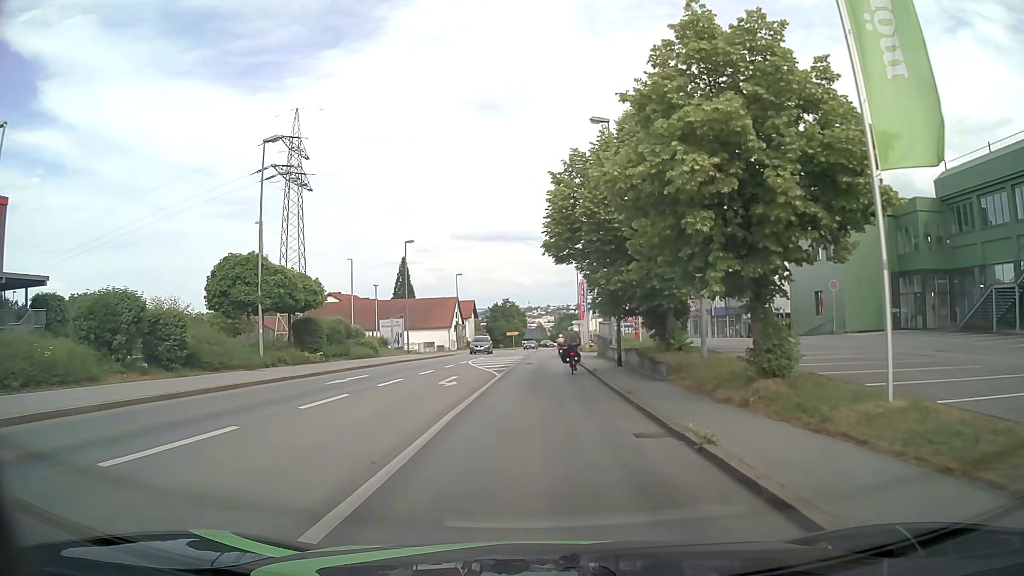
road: tertiary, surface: asphalt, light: Day
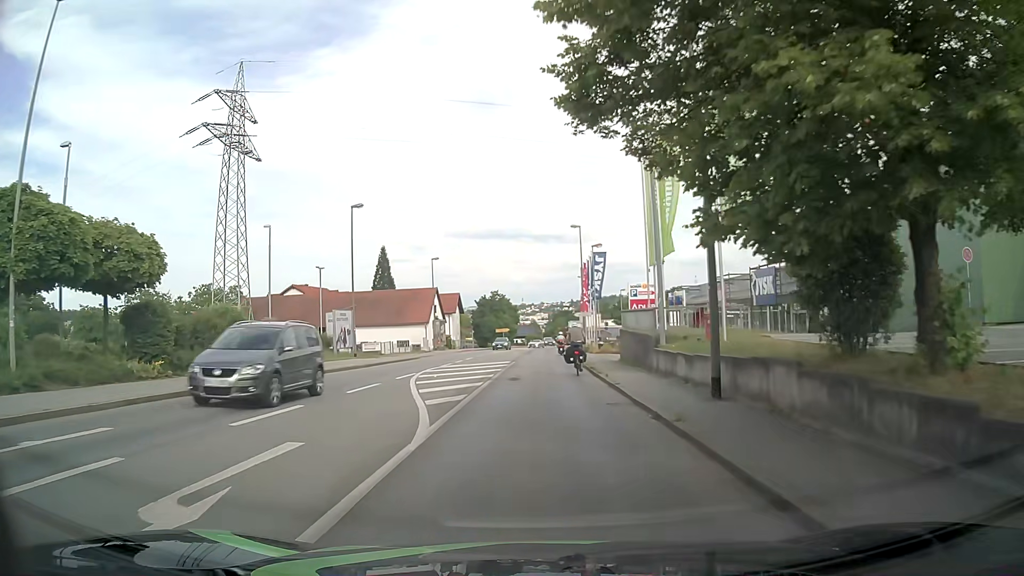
(-0.2, +15.3) m; -1°
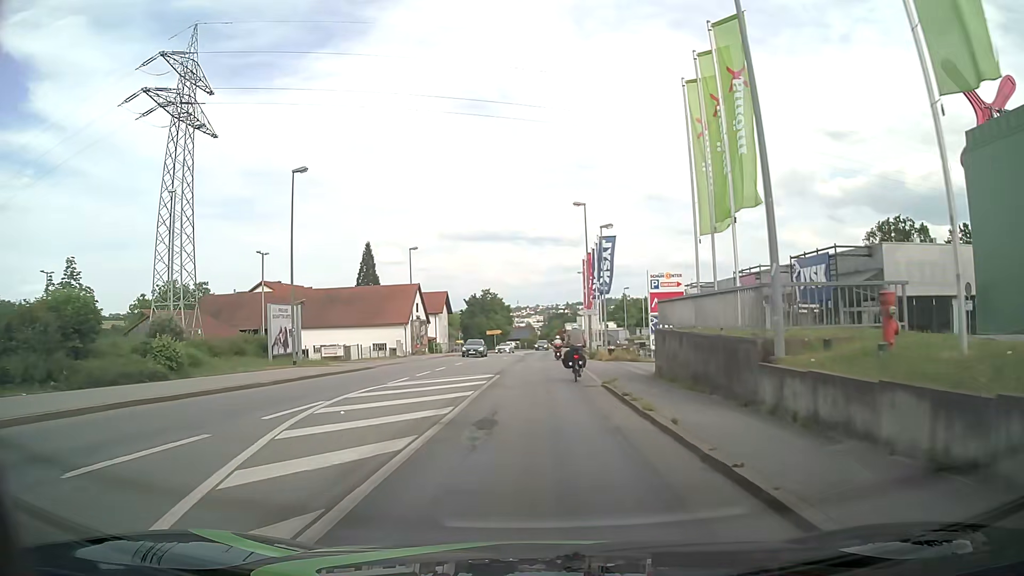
(+0.2, +10.2) m; +2°
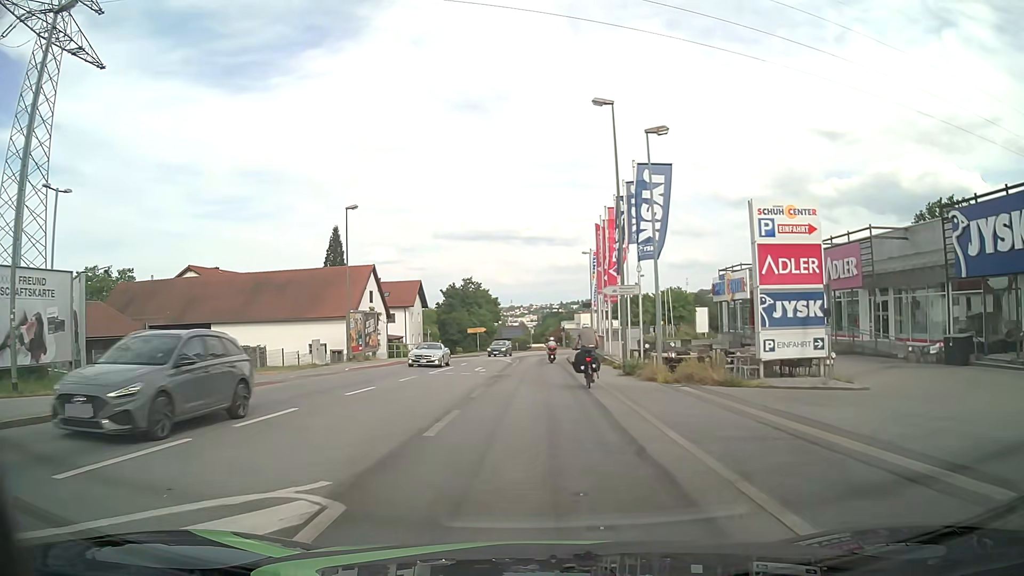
(-0.2, +19.4) m; 0°
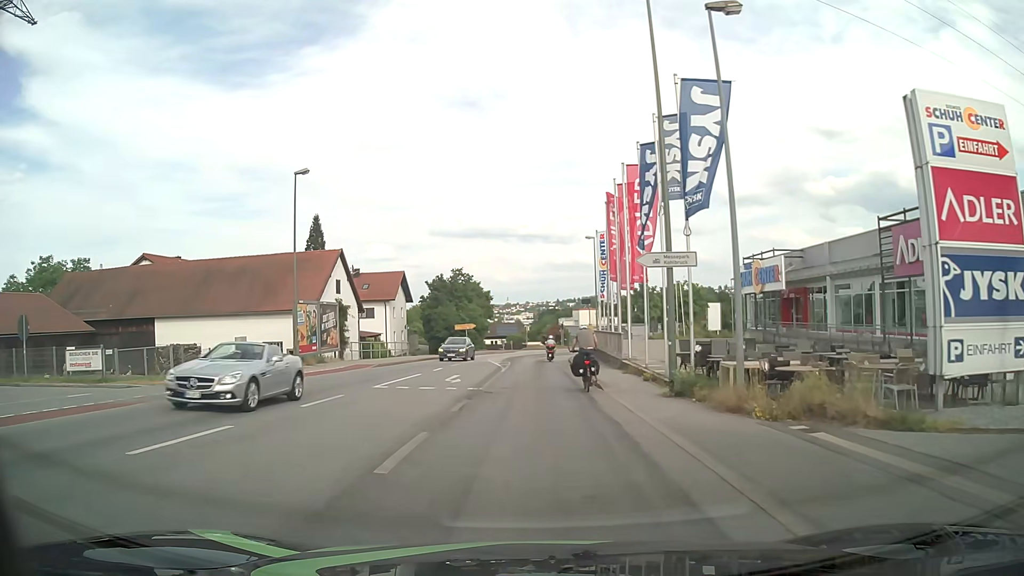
(0.0, +9.0) m; 0°
(0, +10) (0, +20) (0, +30) (0, +40) (+1, +50) (+2, +60) (+5, +70) (+8, +79) (+12, +88) (+18, +97) m
